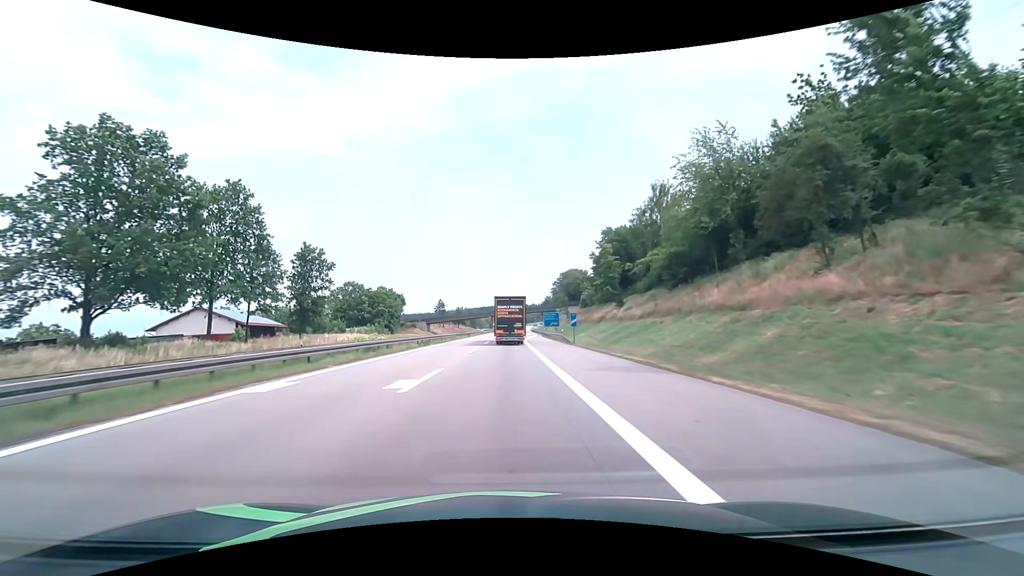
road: motorway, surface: asphalt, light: Day
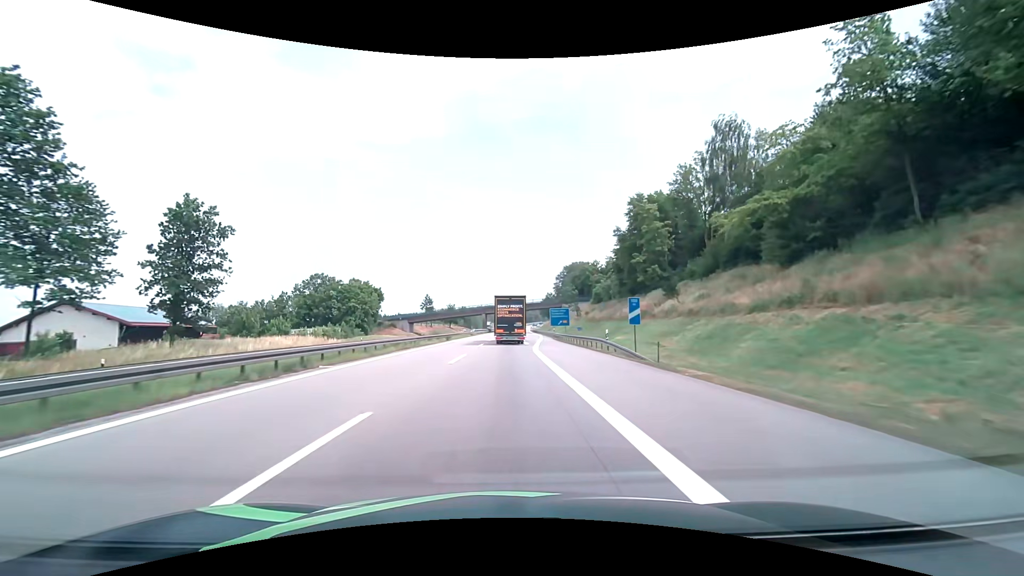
(0.0, +26.7) m; 0°
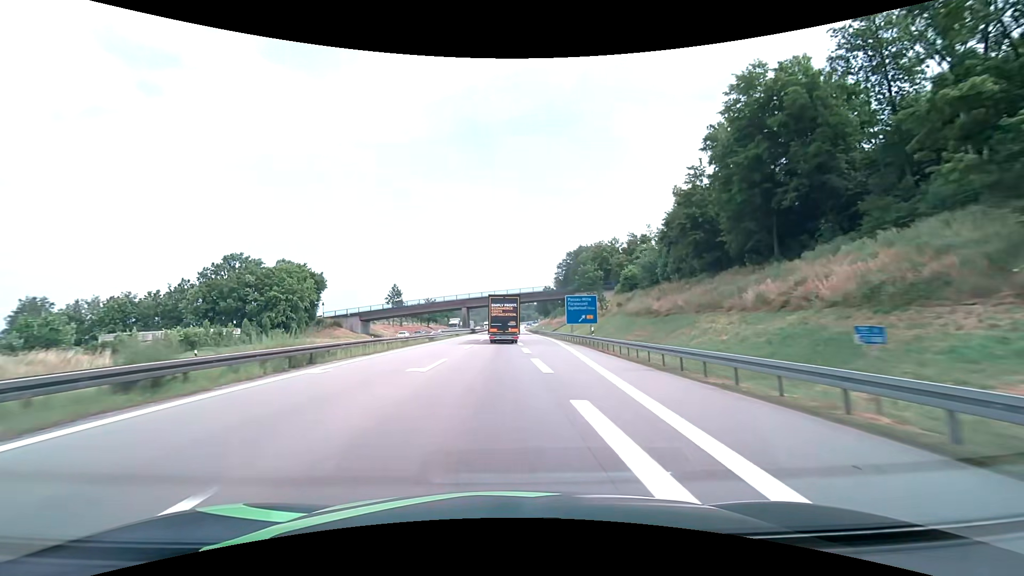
(+0.3, +40.0) m; +1°
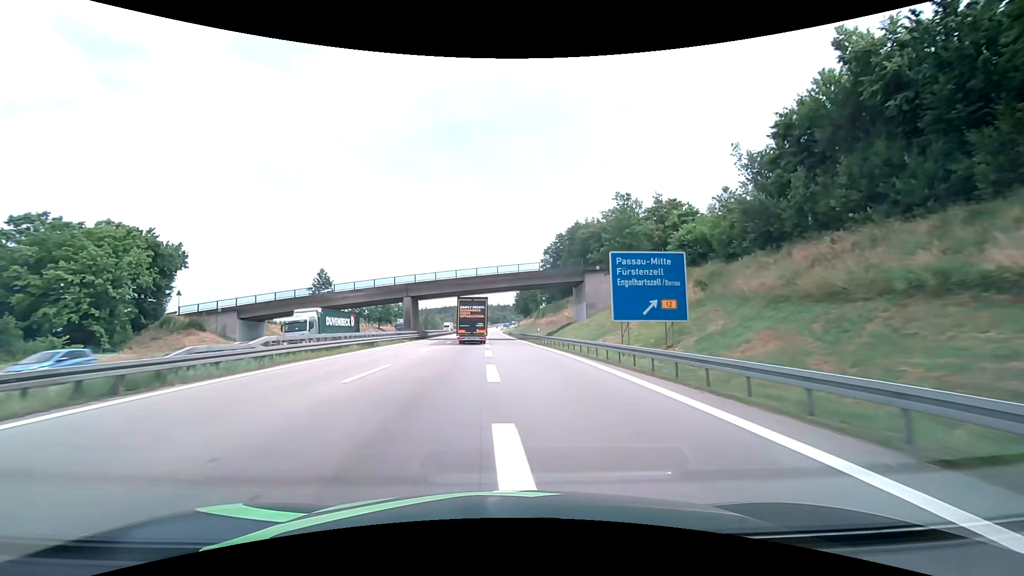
(+0.7, +38.0) m; +3°
(0, +10) (0, +20) (0, +30) (0, +40) (0, +50) (0, +60) (-1, +70) (-1, +80) (-1, +90) (-2, +100) m
